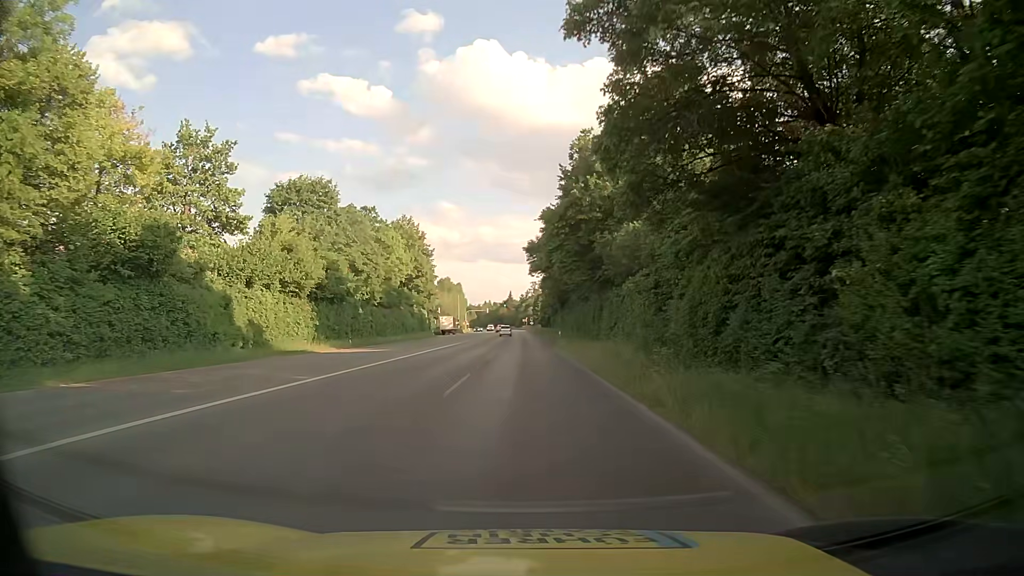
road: secondary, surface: asphalt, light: Day
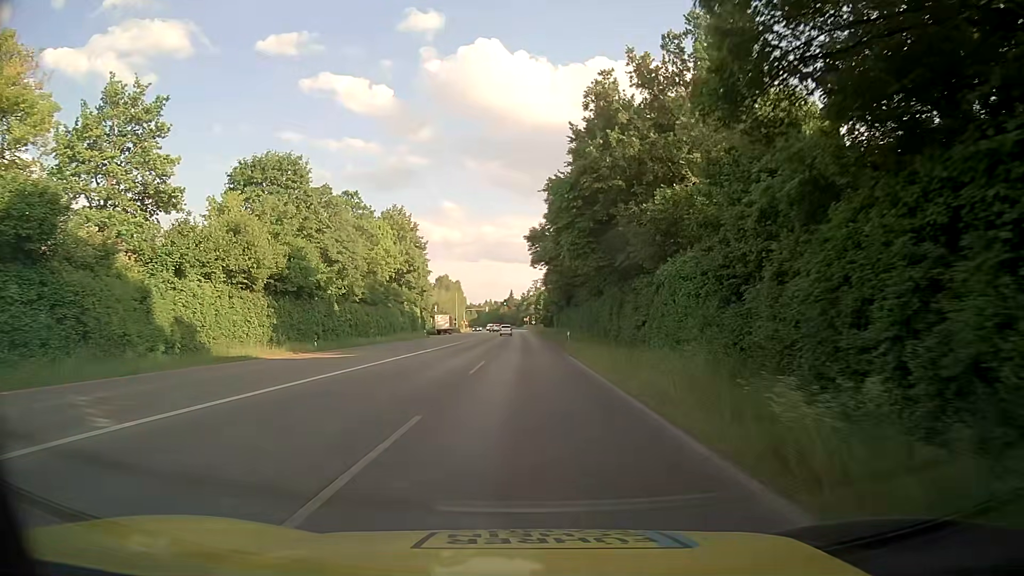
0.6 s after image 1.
(0.0, +9.2) m; 0°
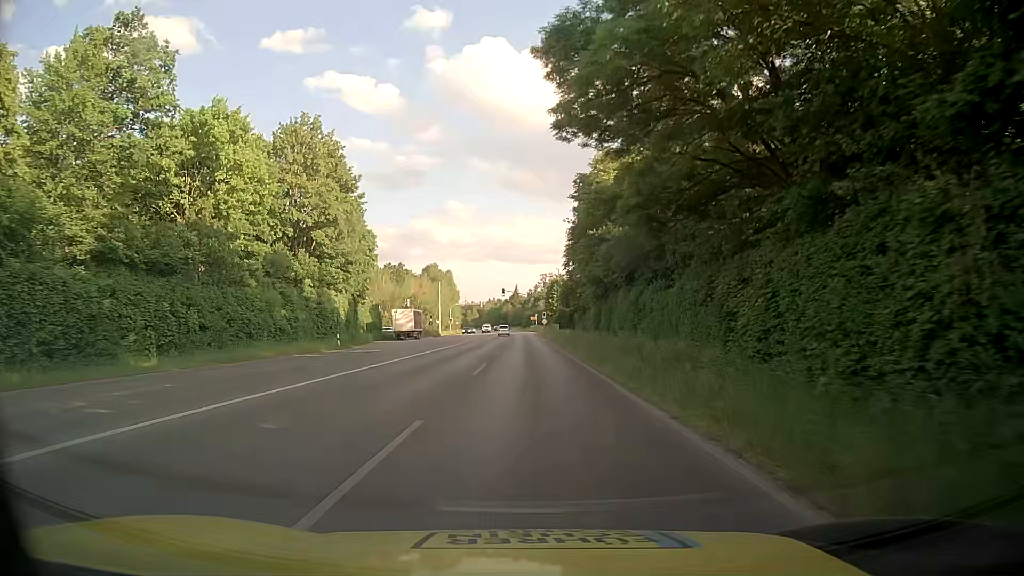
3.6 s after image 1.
(-0.3, +45.7) m; -1°
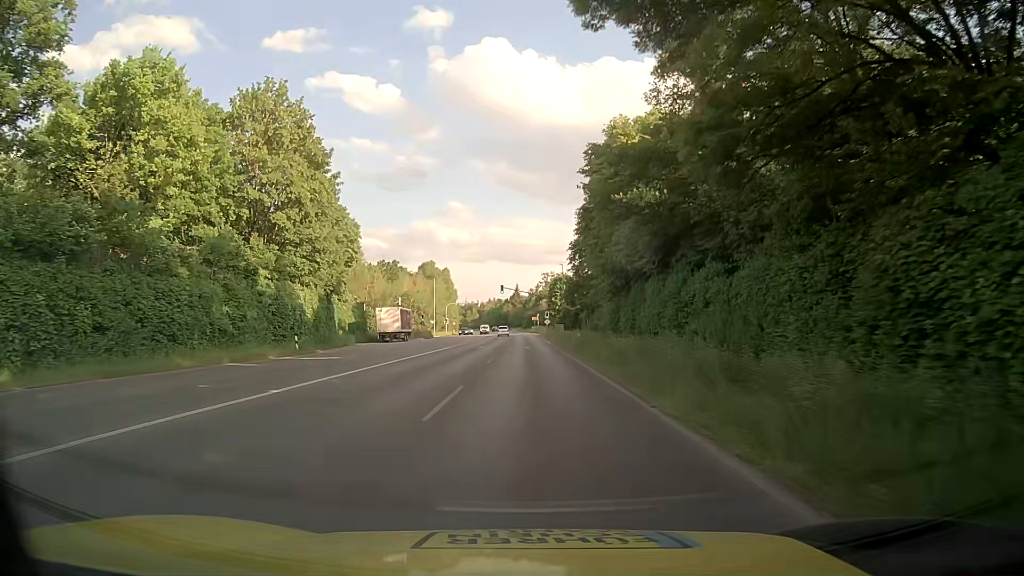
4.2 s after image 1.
(0.0, +9.2) m; 0°
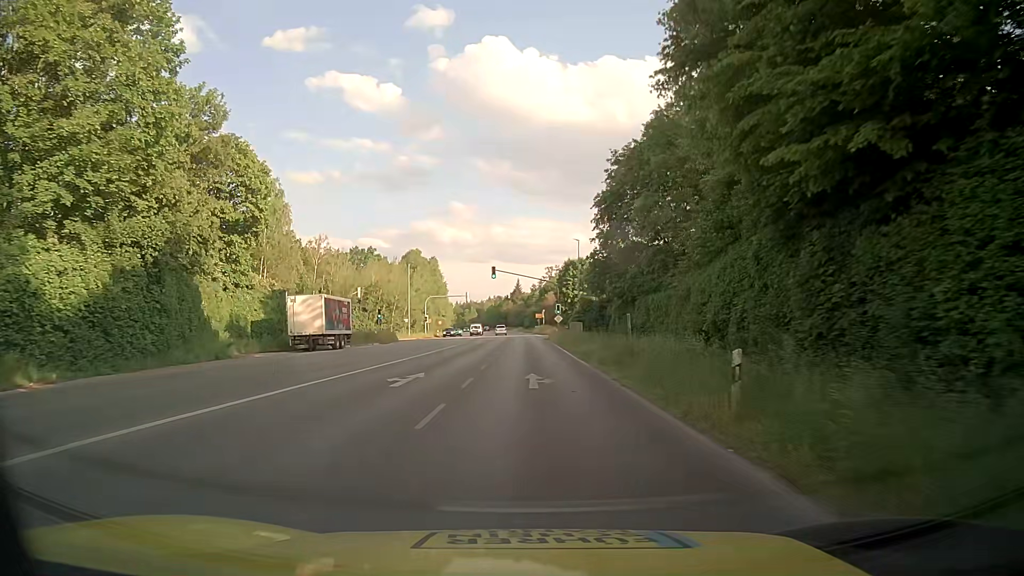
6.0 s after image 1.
(0.0, +28.0) m; 0°
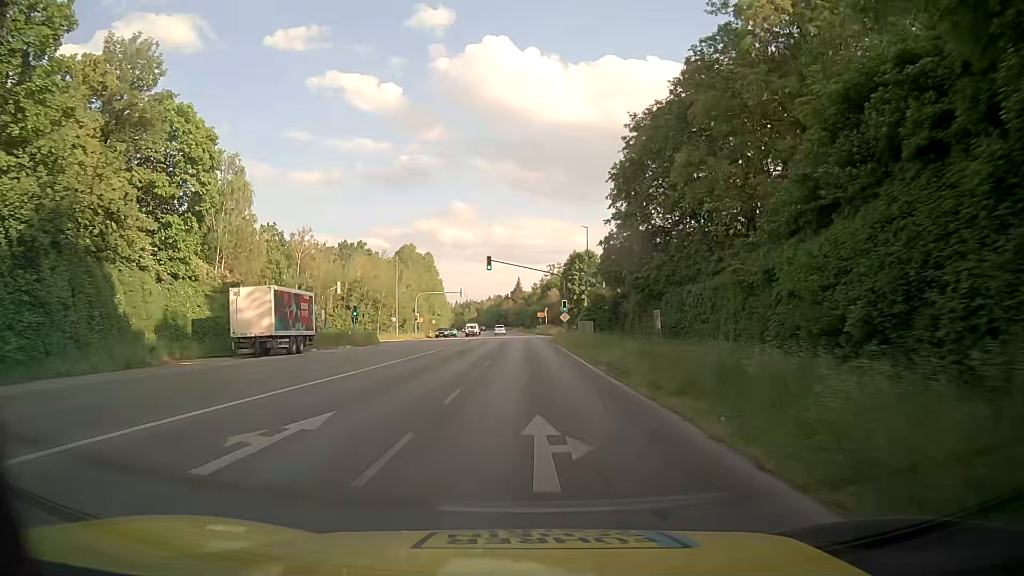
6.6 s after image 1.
(0.0, +9.4) m; 0°
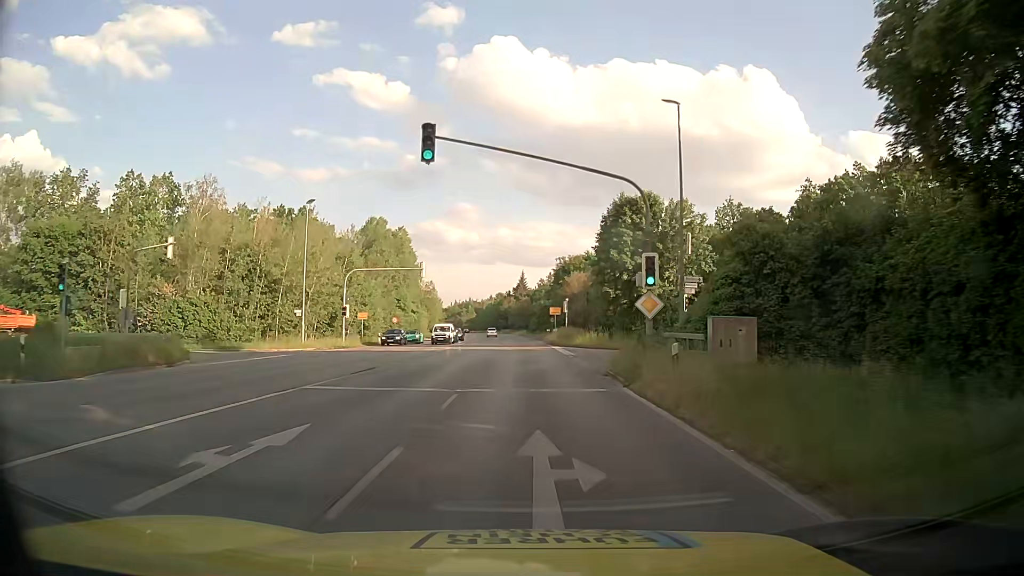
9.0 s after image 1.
(0.0, +37.1) m; 0°
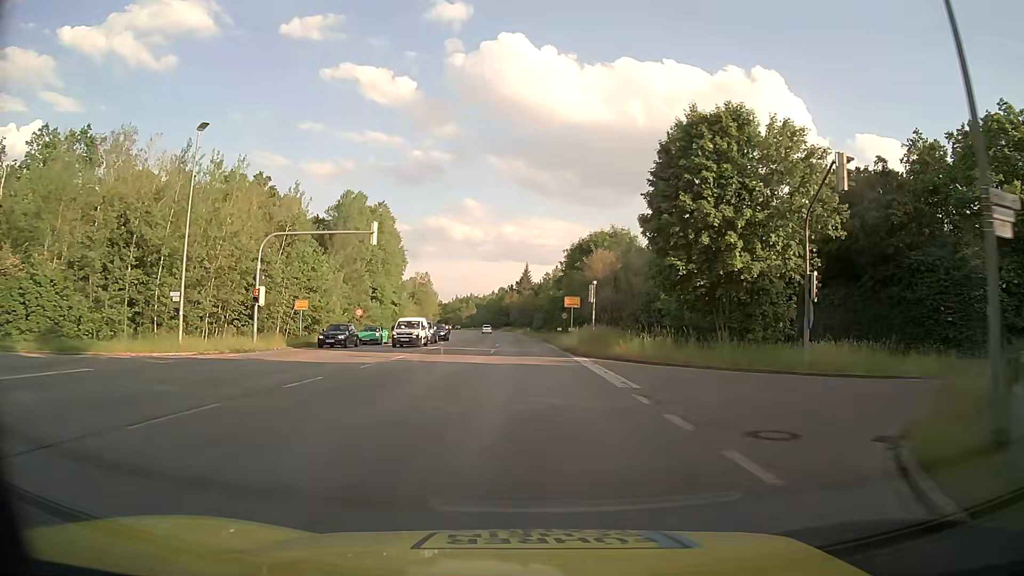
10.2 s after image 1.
(-0.1, +18.4) m; -1°
(0, +10) (0, +20) (0, +30) (0, +40) (0, +50) (0, +60) (-1, +70) (-1, +80) (-2, +90) (-2, +100) m
